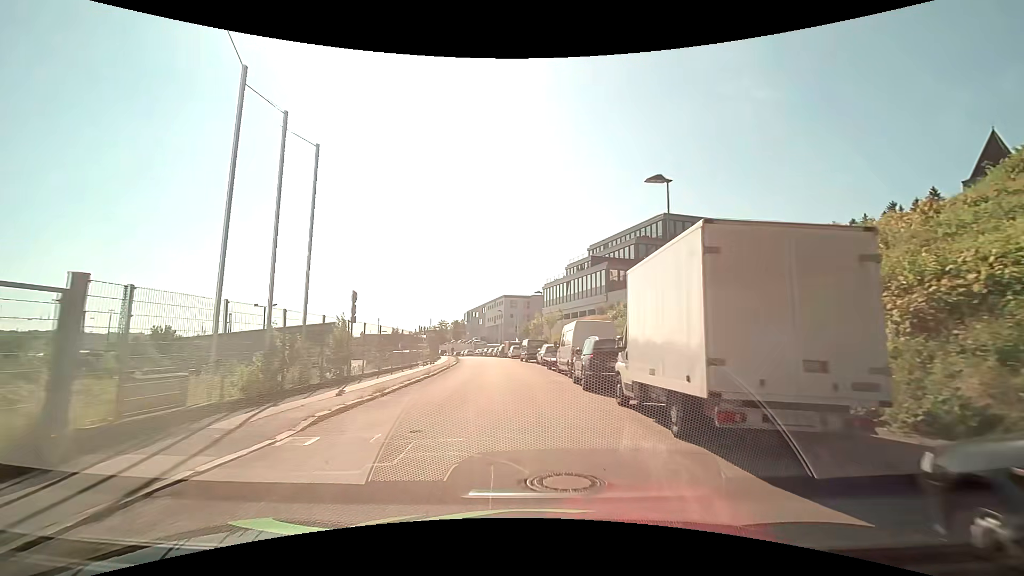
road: tertiary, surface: asphalt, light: Day
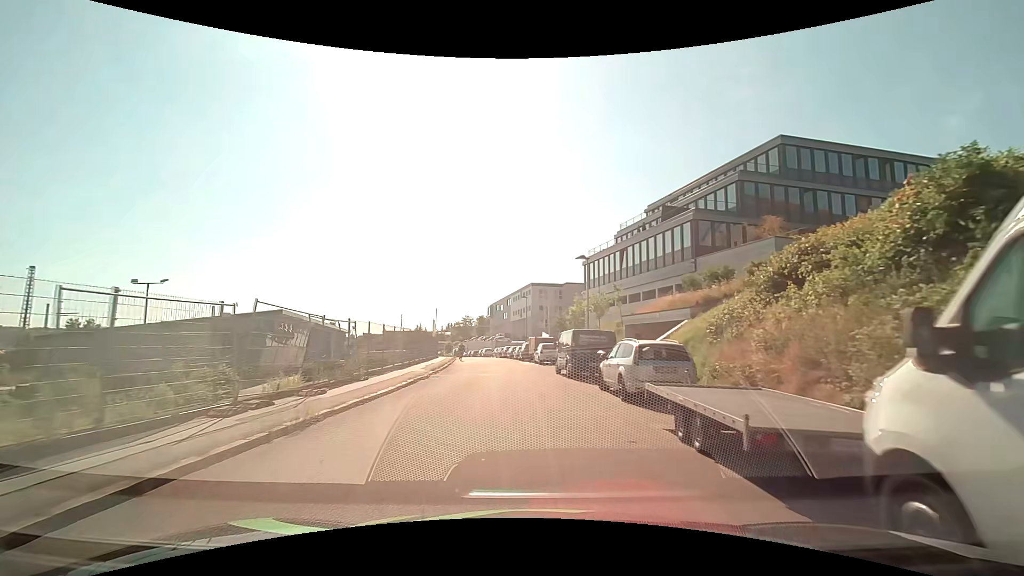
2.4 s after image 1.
(-0.8, +22.8) m; -3°
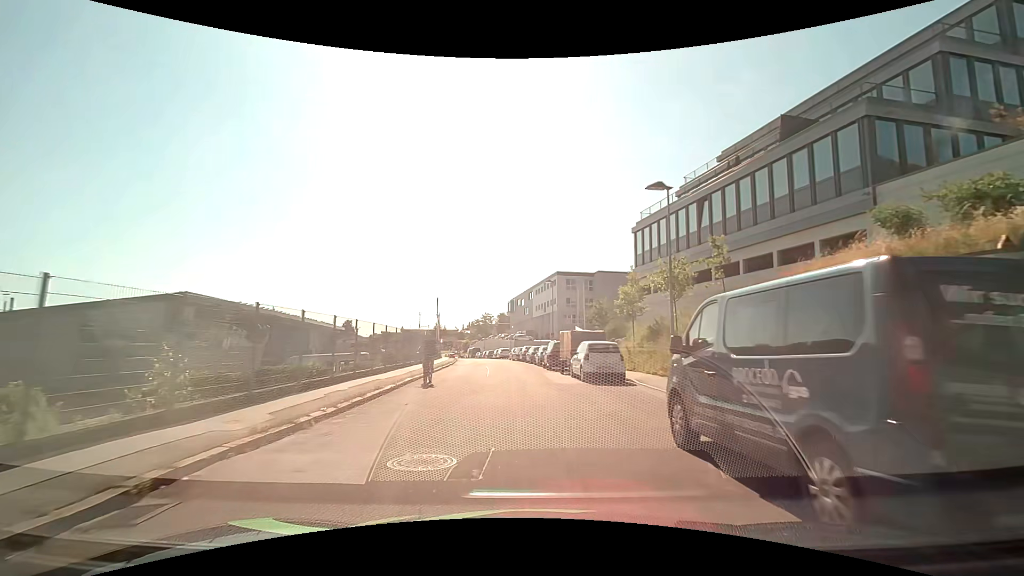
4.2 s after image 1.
(-0.5, +16.7) m; -3°
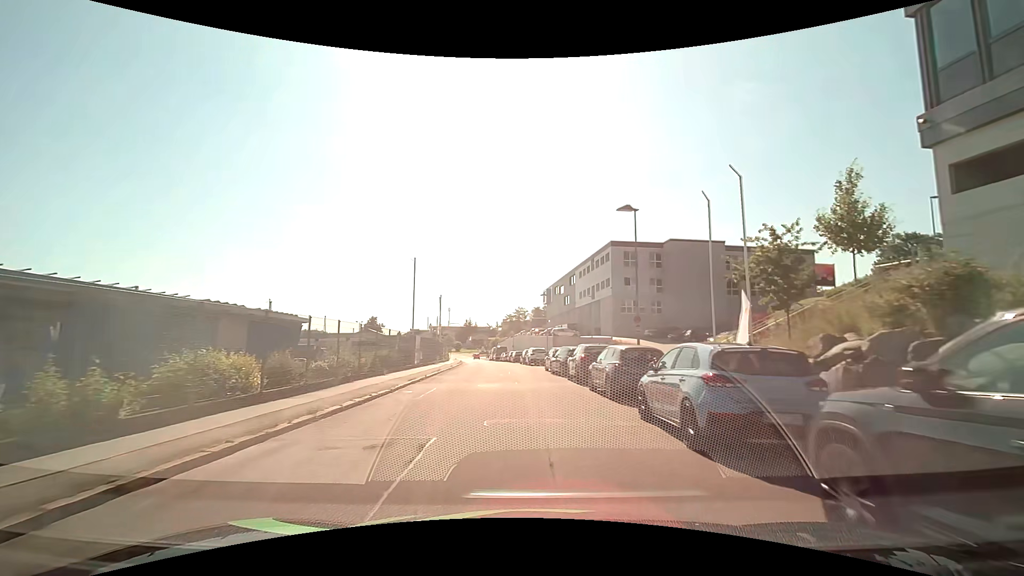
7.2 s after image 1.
(-1.1, +27.4) m; -5°
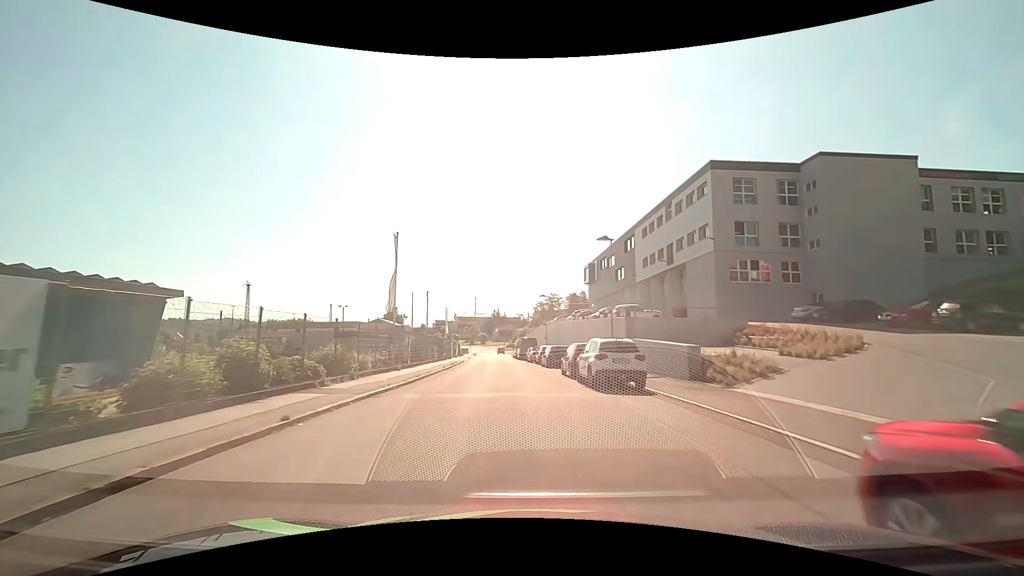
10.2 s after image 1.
(-0.5, +28.6) m; -3°
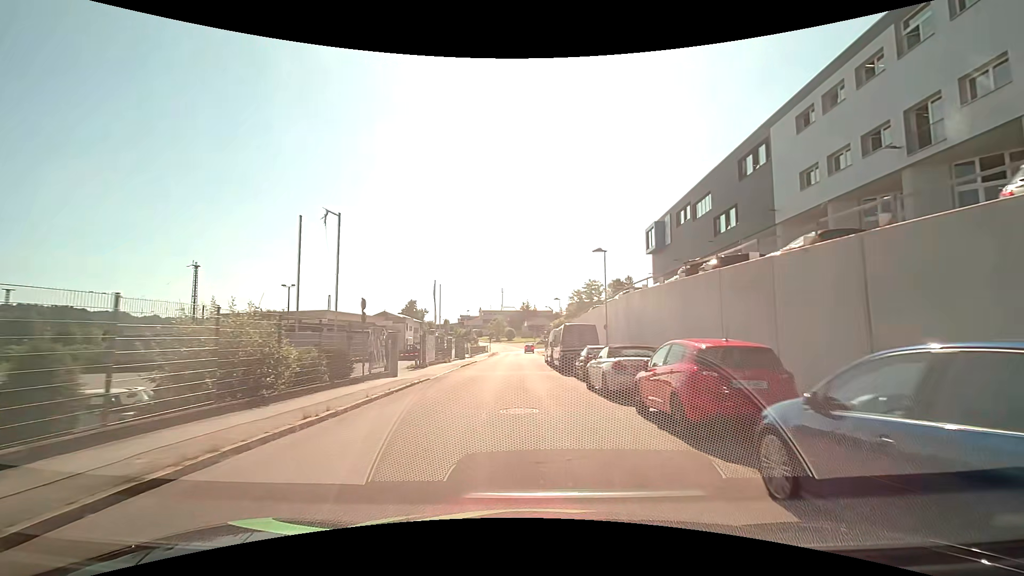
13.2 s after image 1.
(-1.0, +30.0) m; -4°
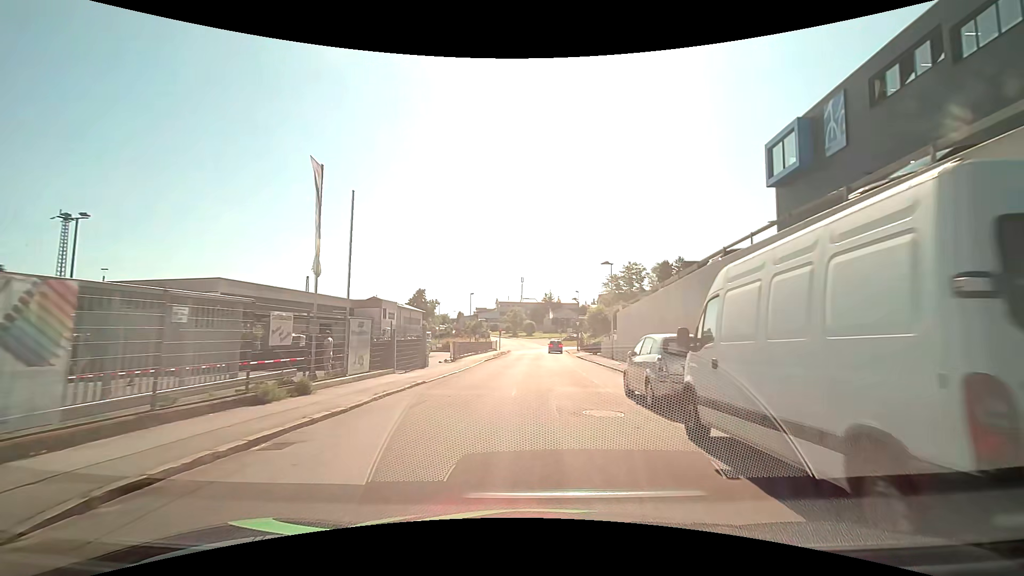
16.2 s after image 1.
(-0.5, +29.8) m; -1°
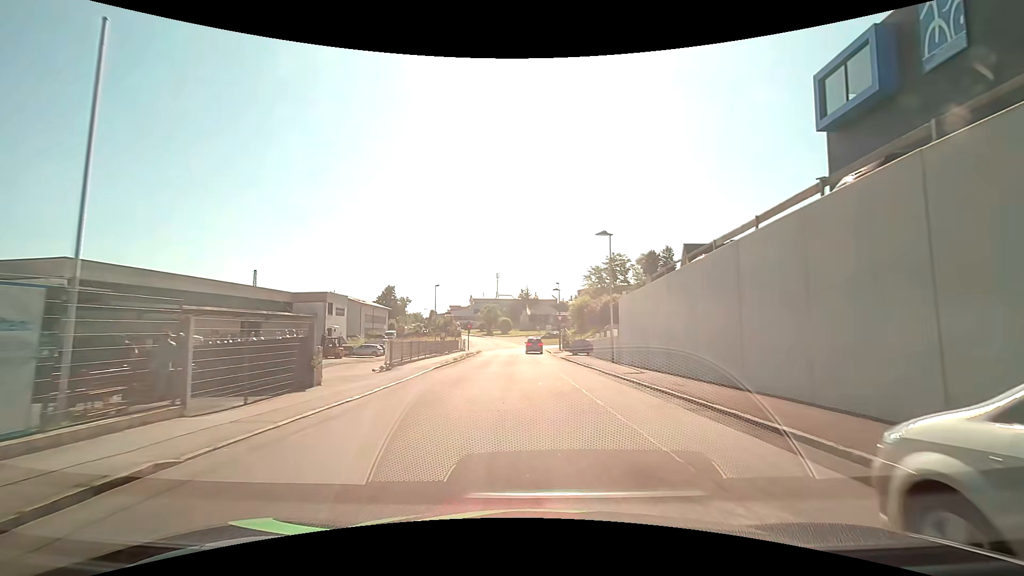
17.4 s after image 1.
(+0.1, +11.1) m; +2°
(0, +10) (+1, +20) (+1, +30) (+1, +40) (0, +50) (0, +60) (-1, +70) (-4, +79) (-13, +83) (-23, +84) m
